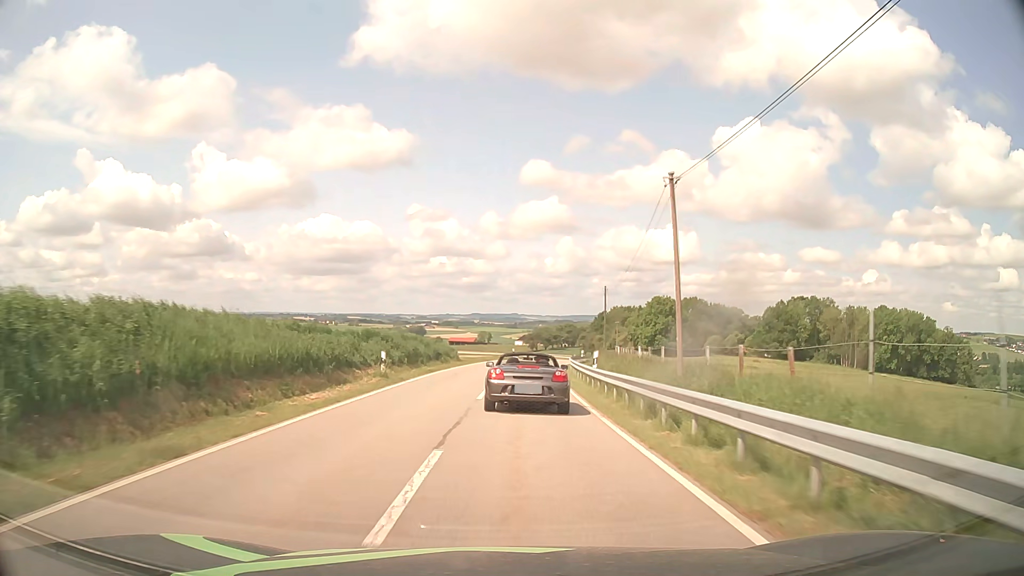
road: tertiary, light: Day
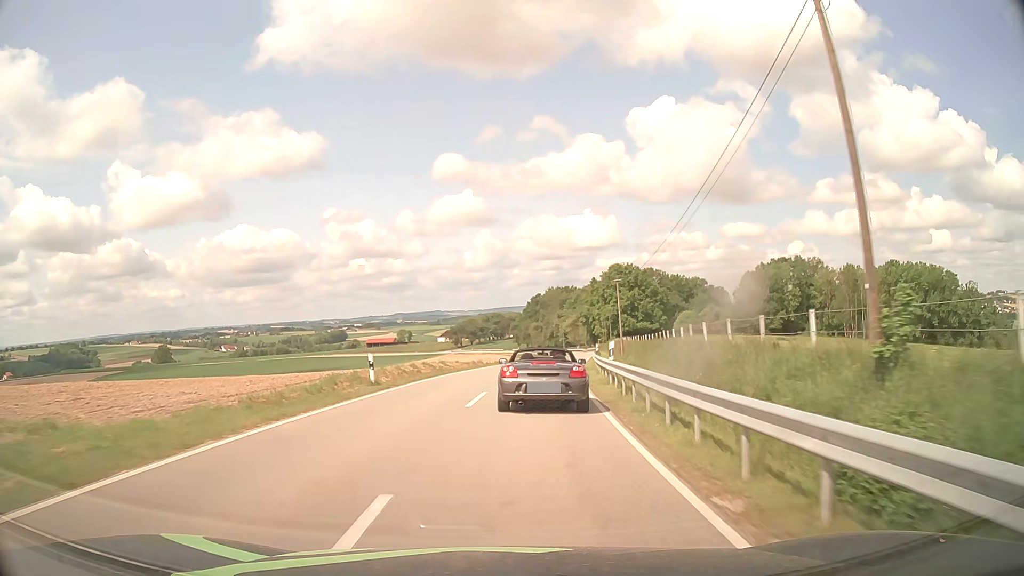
(+2.3, +50.9) m; +6°
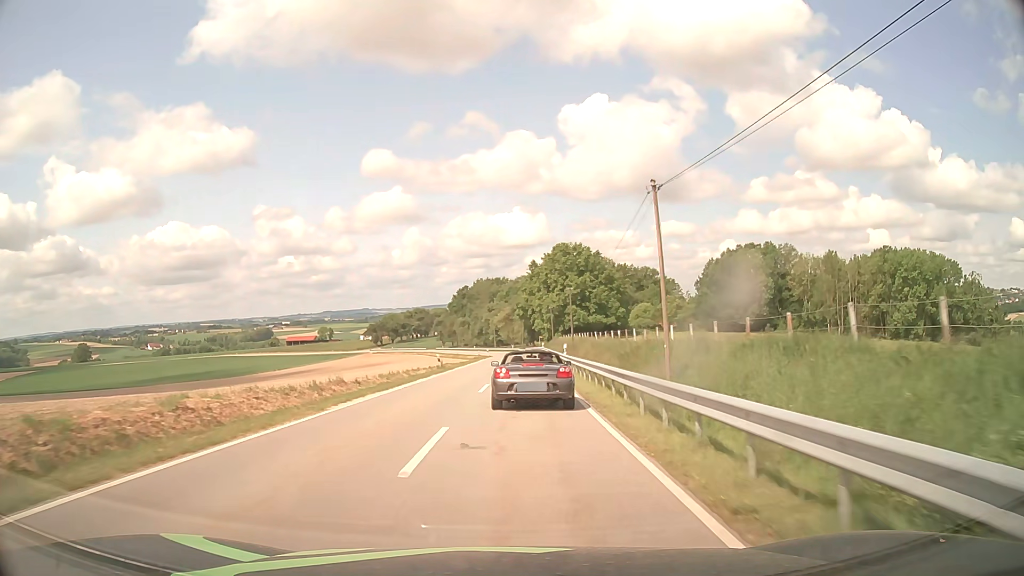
(+1.7, +30.8) m; +6°
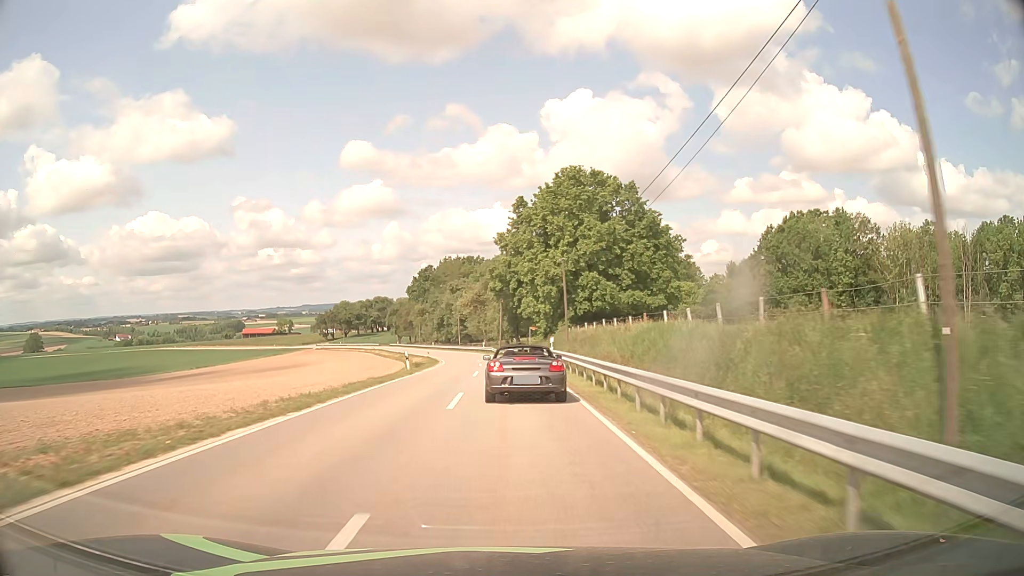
(+1.6, +54.3) m; +2°
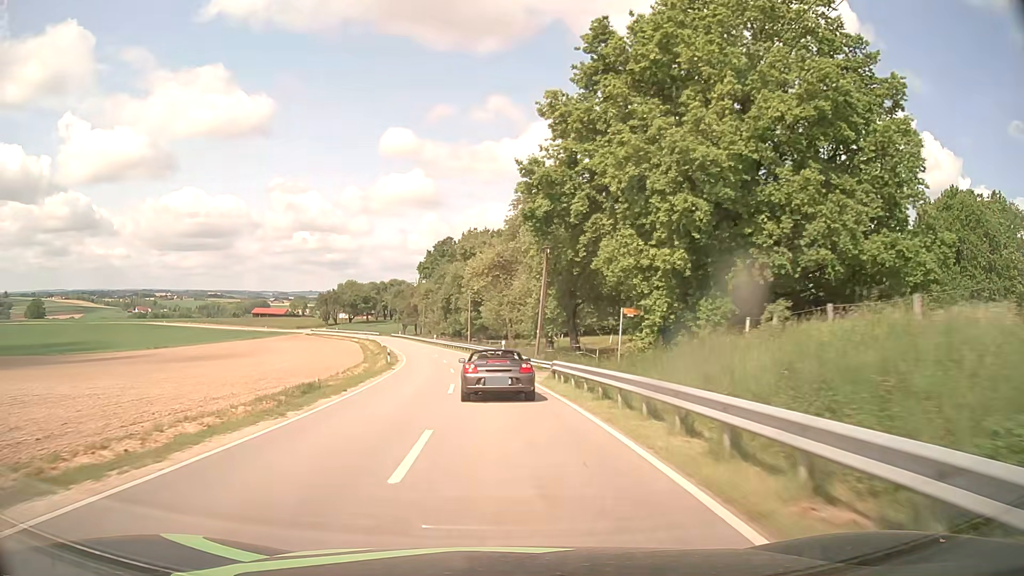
(-0.7, +43.0) m; -3°
(0, +10) (-1, +20) (-1, +30) (-2, +40) (-4, +50) (-5, +60) (-7, +70) (-9, +79) (-11, +89) (-14, +99) m
